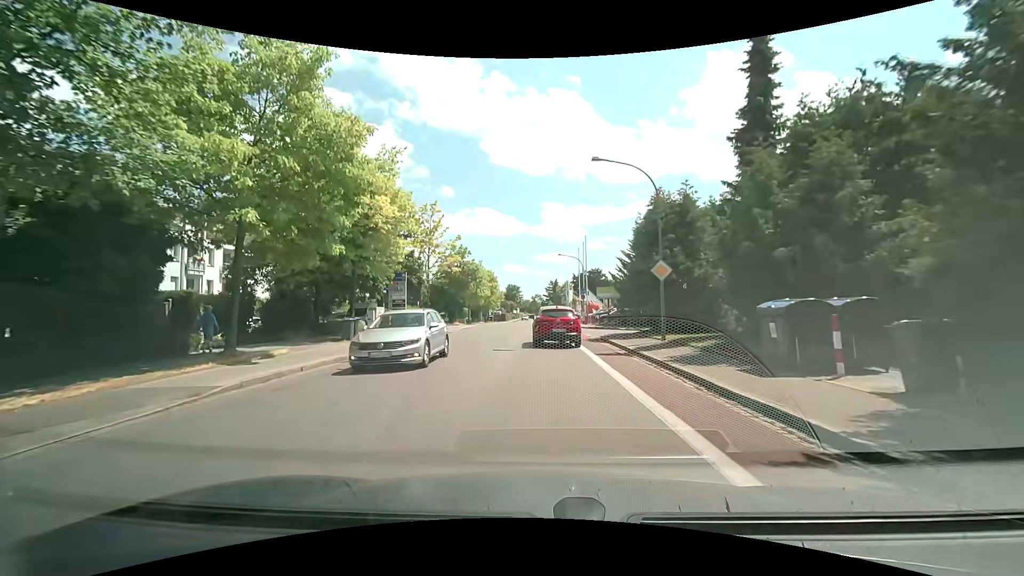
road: tertiary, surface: asphalt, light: Day
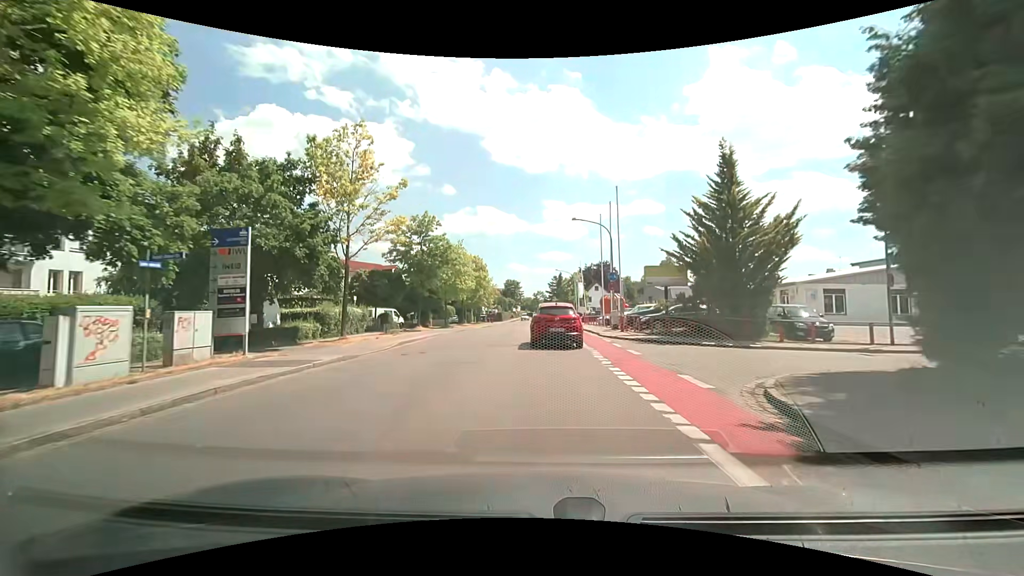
(0.0, +19.5) m; 0°
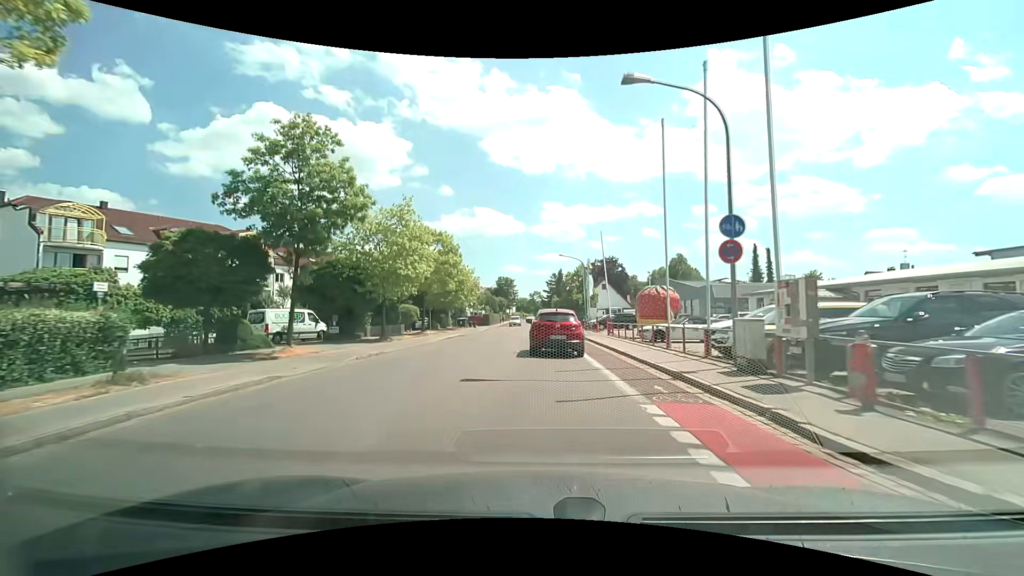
(-0.1, +20.4) m; 0°
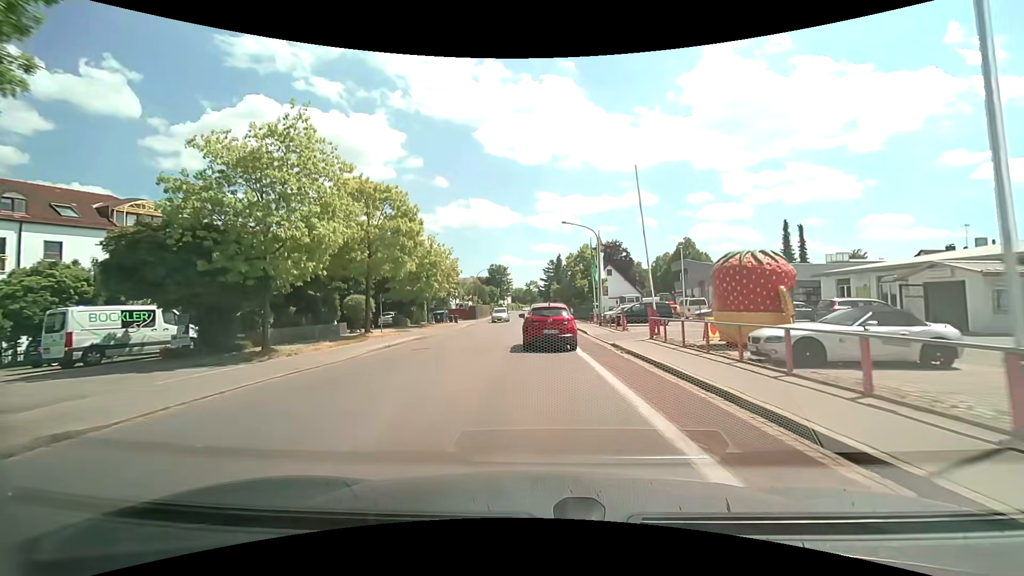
(+0.1, +13.7) m; +1°
(0, +10) (0, +20) (0, +30) (-1, +40) (-1, +50) (-1, +60) (-1, +70) (-1, +80) (-1, +90) (-1, +100) m
